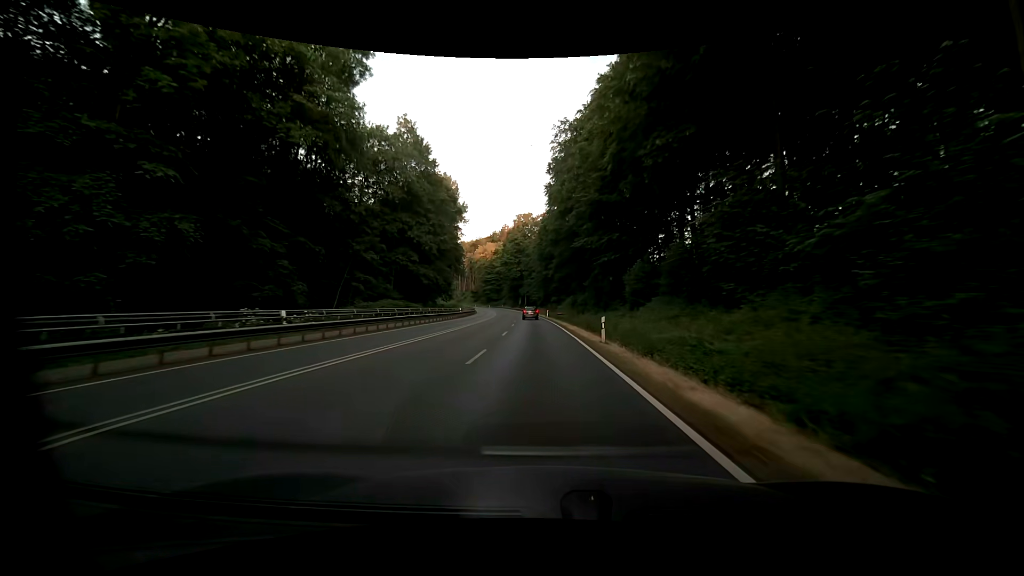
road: primary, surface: asphalt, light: Day
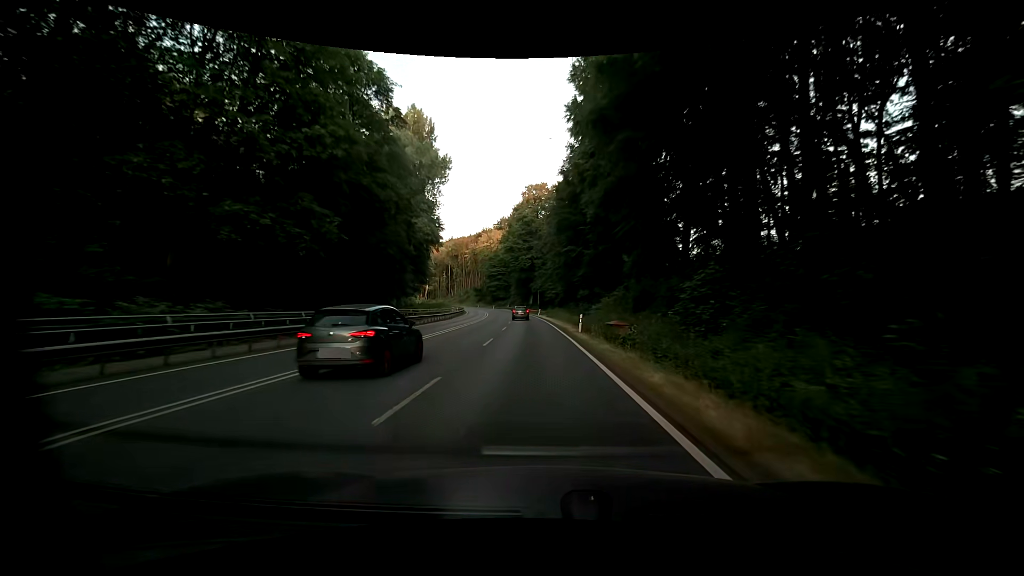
(-0.4, +42.3) m; -1°
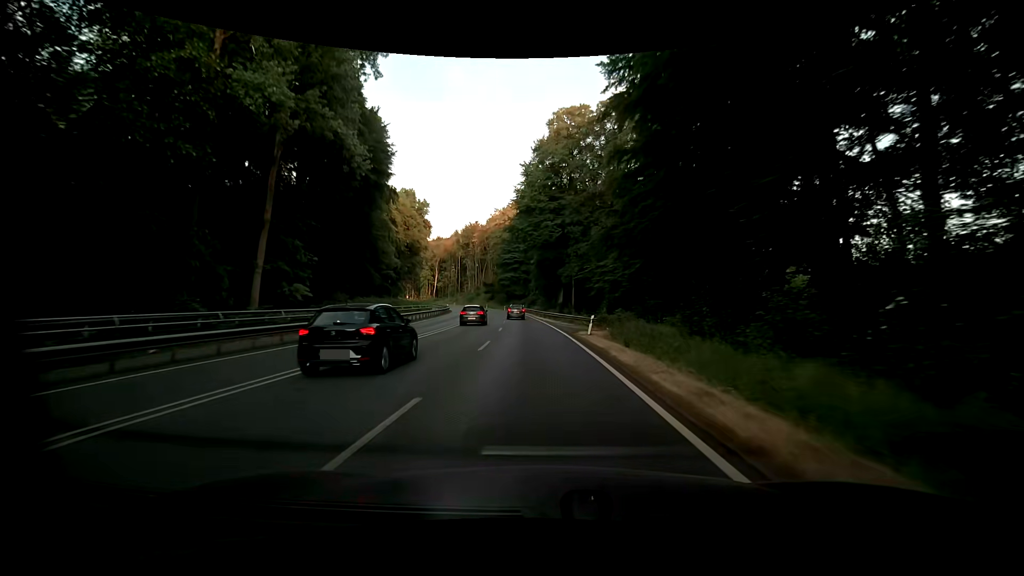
(-1.9, +50.5) m; -4°
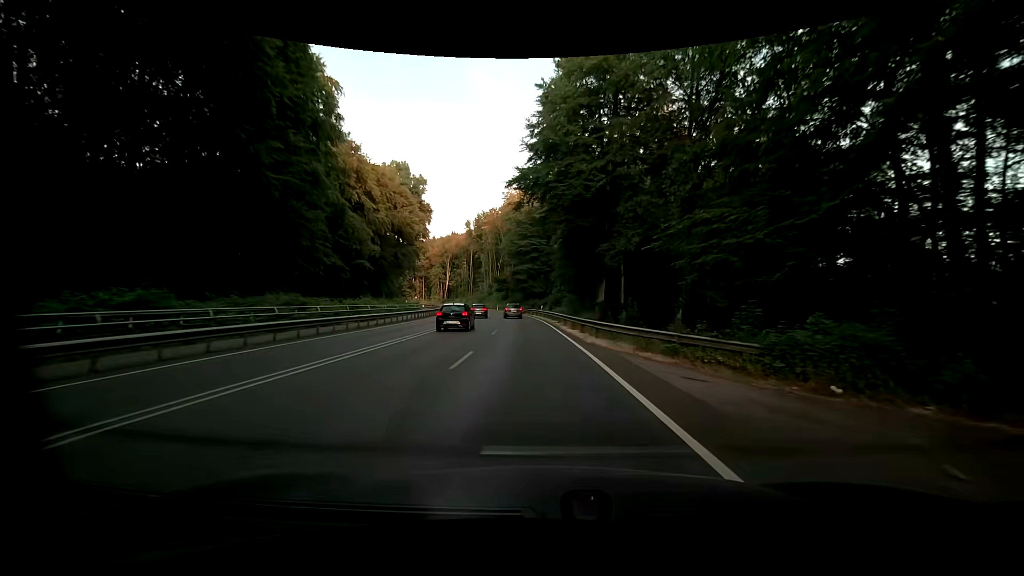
(-0.3, +29.1) m; -2°
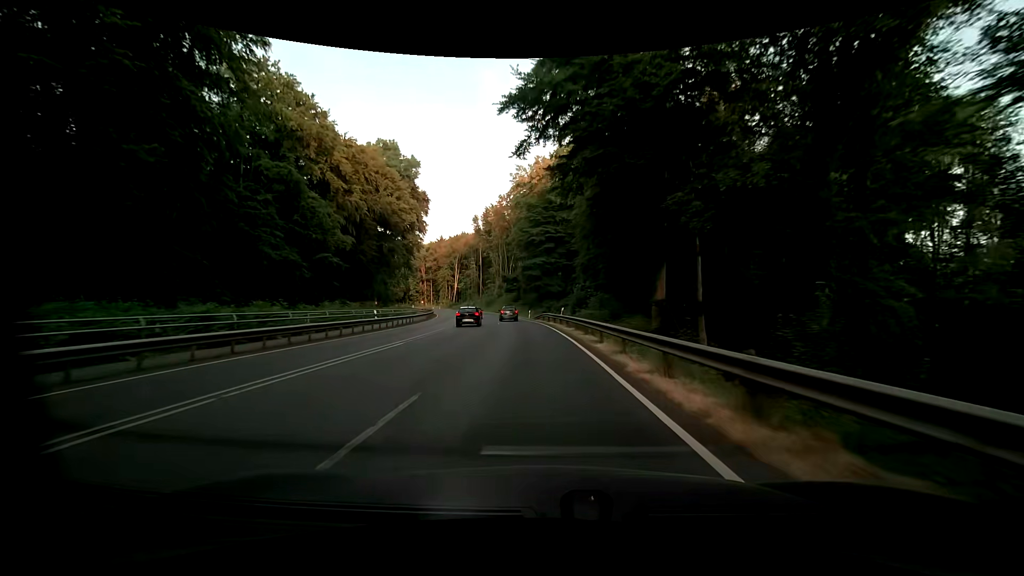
(-0.4, +19.0) m; -1°
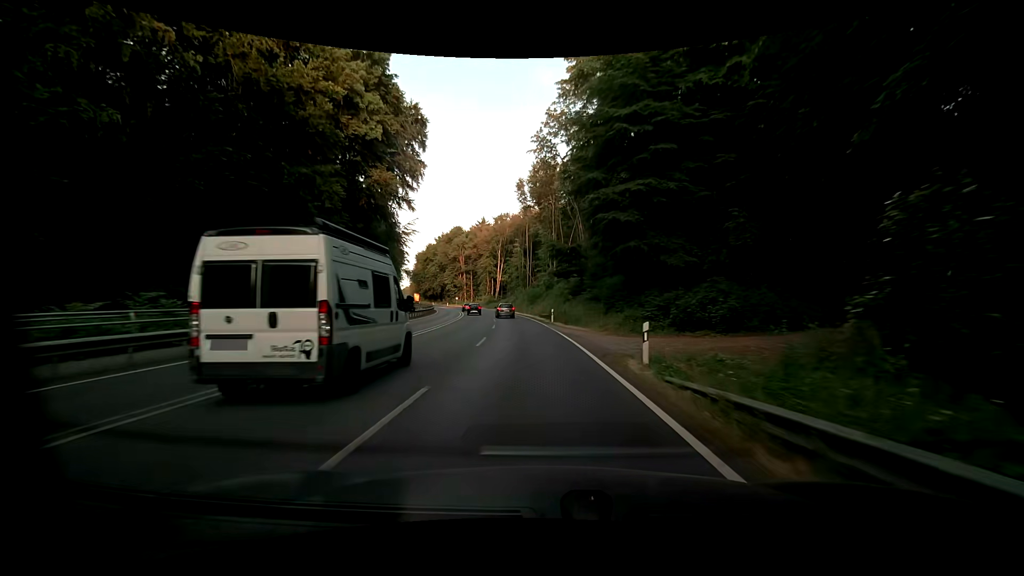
(-3.1, +47.7) m; -8°
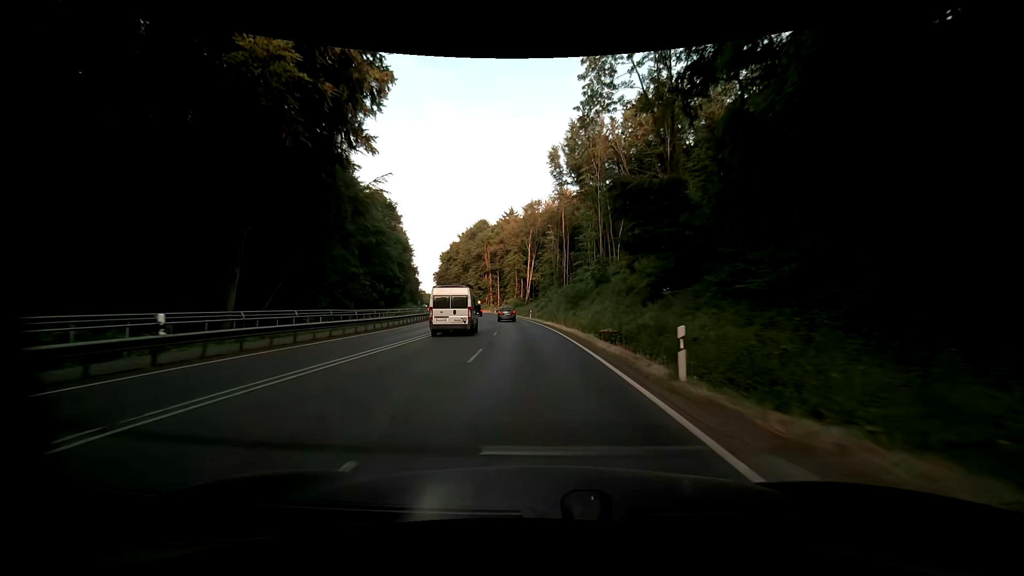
(-1.2, +28.2) m; -5°
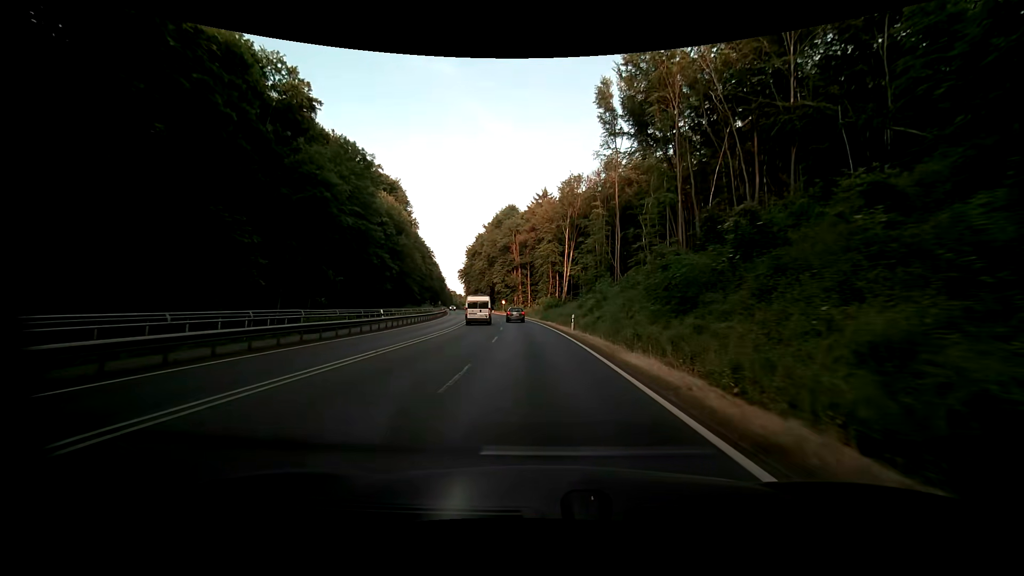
(-0.8, +28.8) m; -4°
(0, +10) (0, +20) (-1, +30) (-2, +40) (-3, +50) (-4, +60) (-5, +70) (-6, +80) (-8, +90) (-10, +99) m
